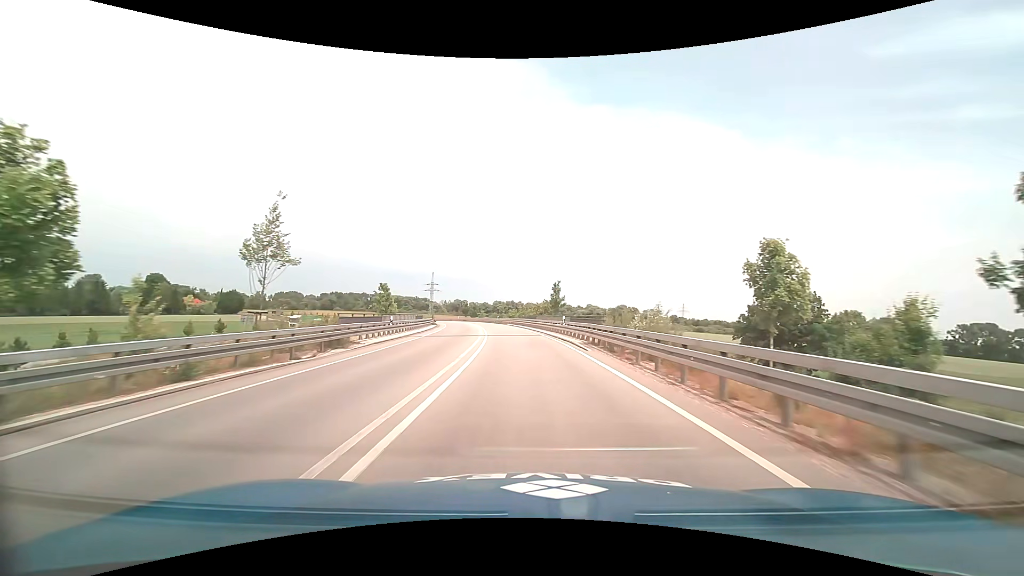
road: trunk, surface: asphalt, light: Day
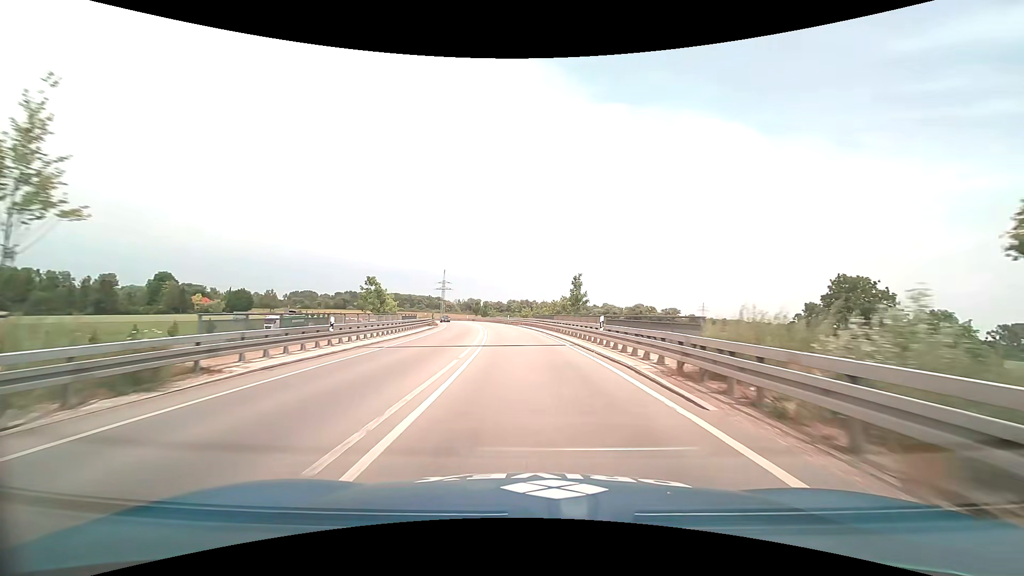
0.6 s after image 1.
(-0.2, +11.3) m; -2°
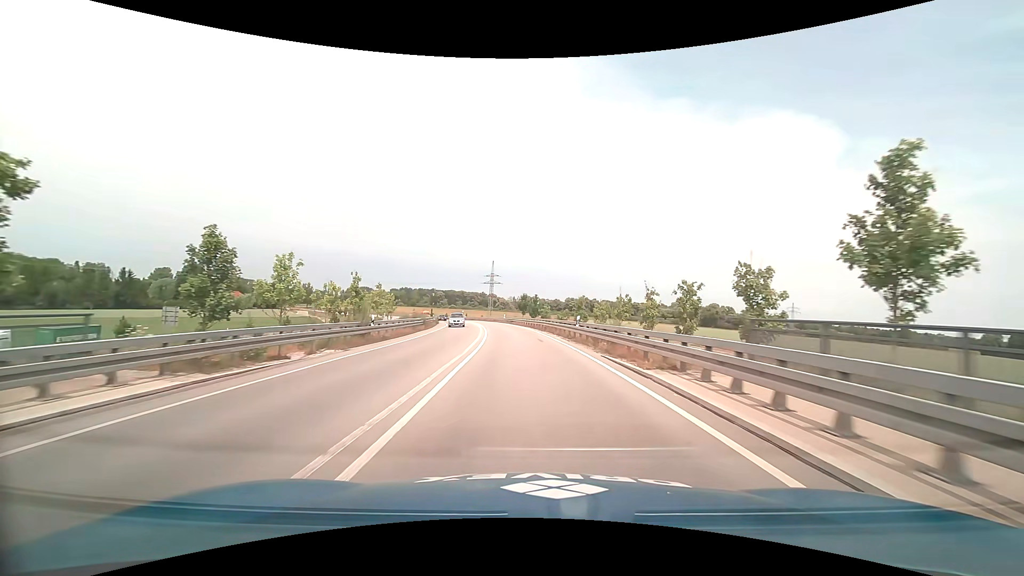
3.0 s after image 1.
(-2.6, +45.3) m; -7°
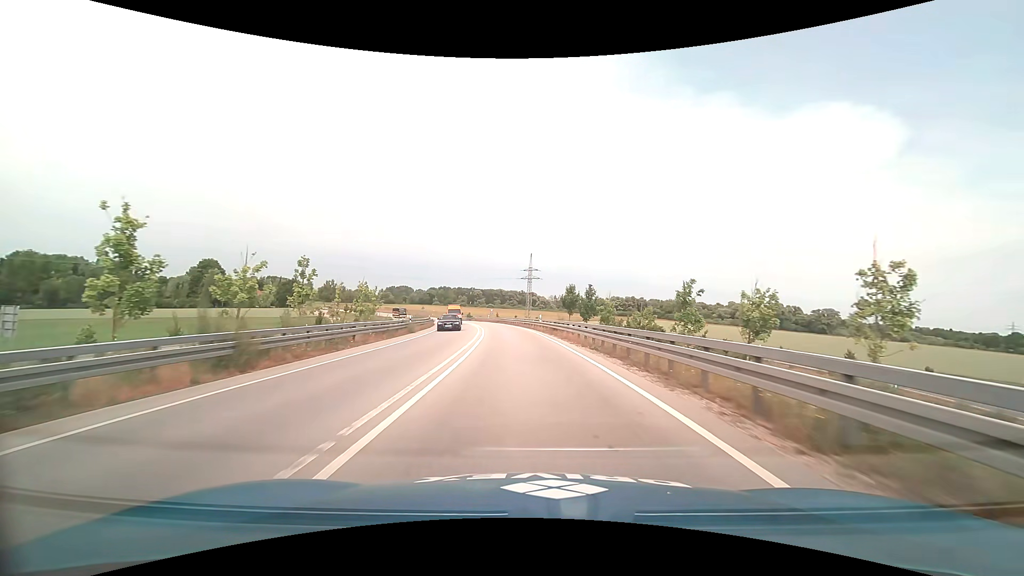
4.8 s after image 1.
(-1.4, +34.5) m; -5°
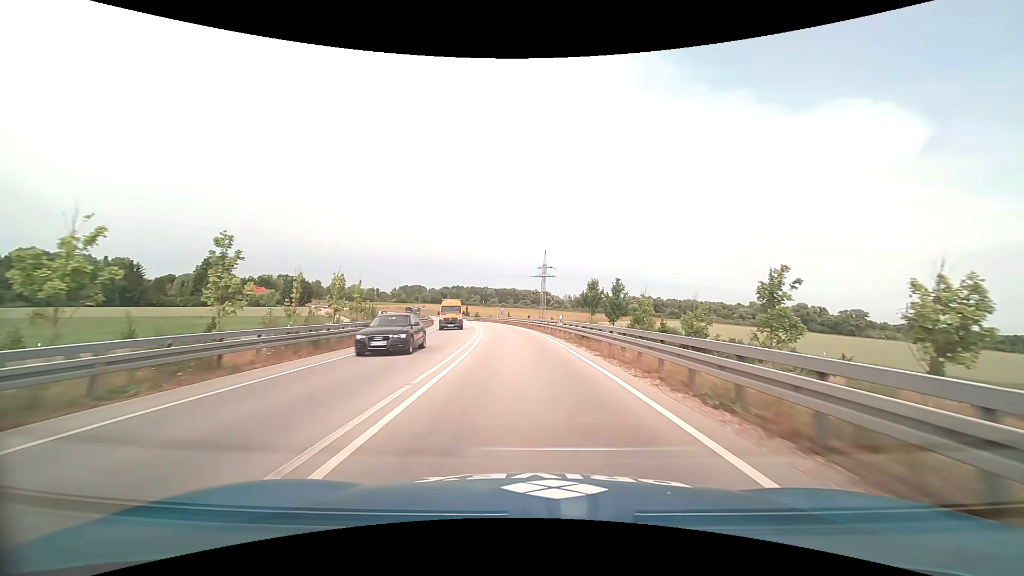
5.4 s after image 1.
(-0.2, +11.6) m; -2°
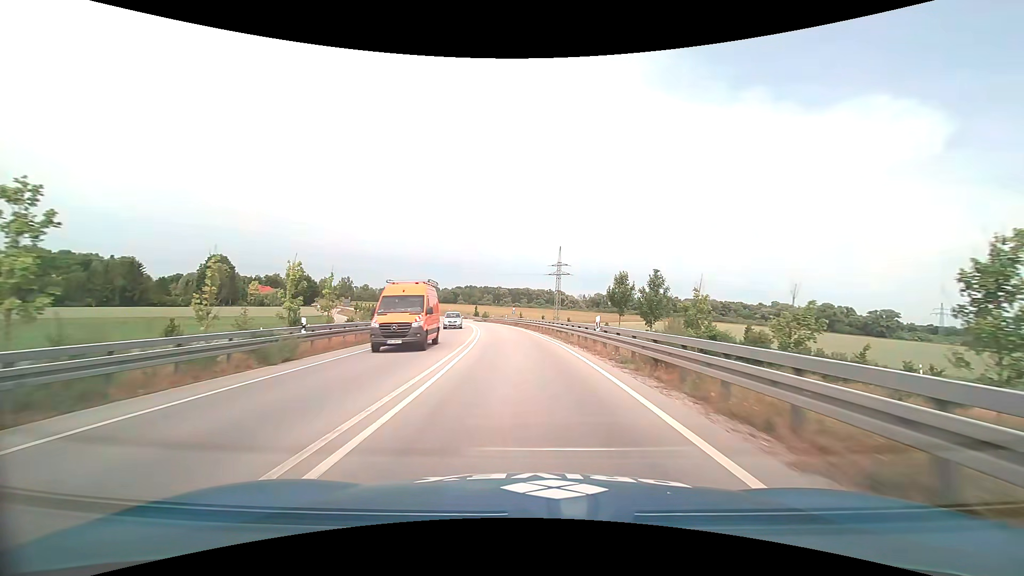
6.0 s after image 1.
(-0.2, +11.7) m; -2°
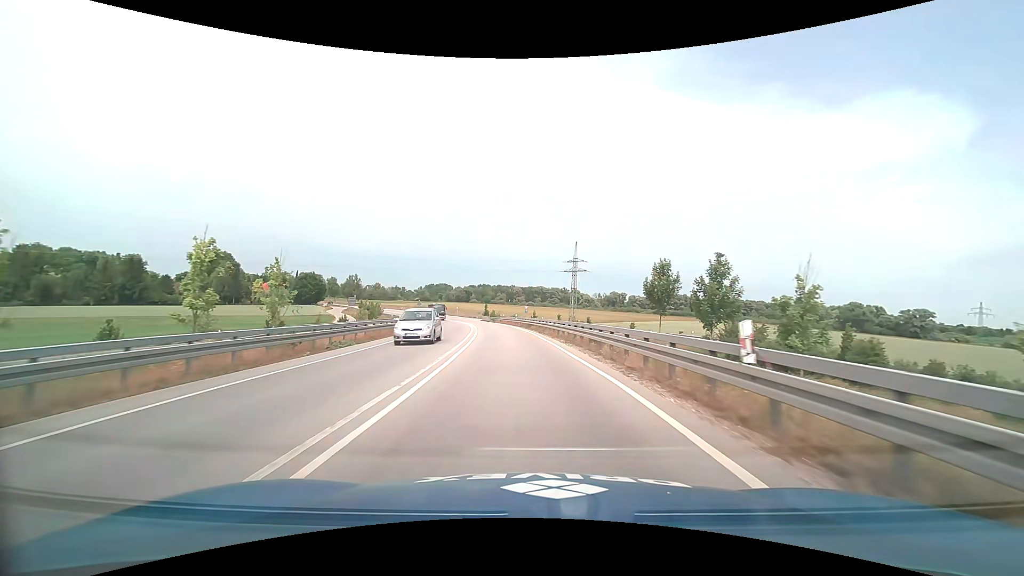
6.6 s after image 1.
(-0.1, +11.8) m; -2°
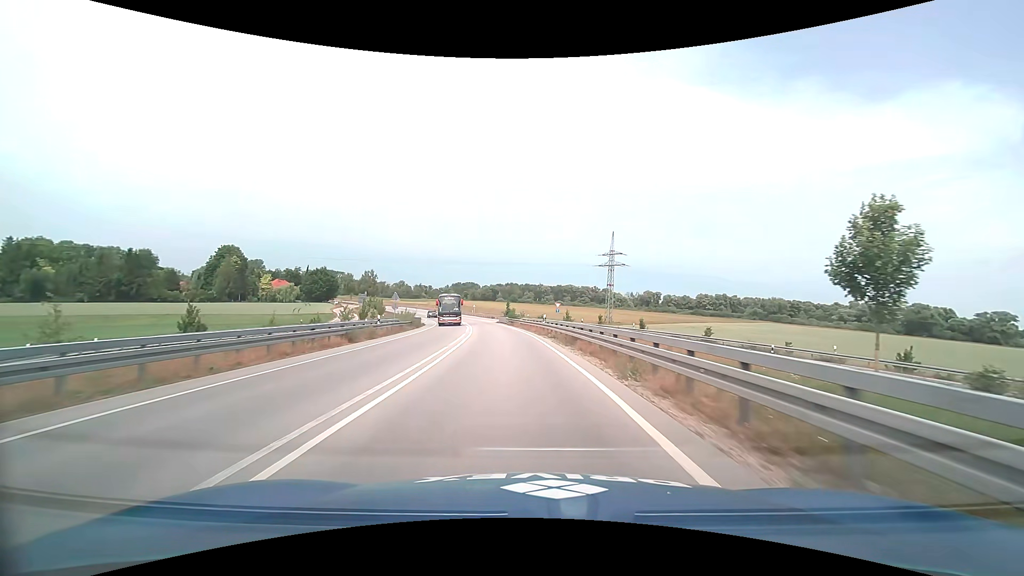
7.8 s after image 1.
(-0.6, +23.7) m; -3°
(0, +10) (-1, +20) (-1, +30) (-2, +40) (-4, +50) (-6, +60) (-8, +69) (-10, +79) (-12, +89) (-14, +99) m
